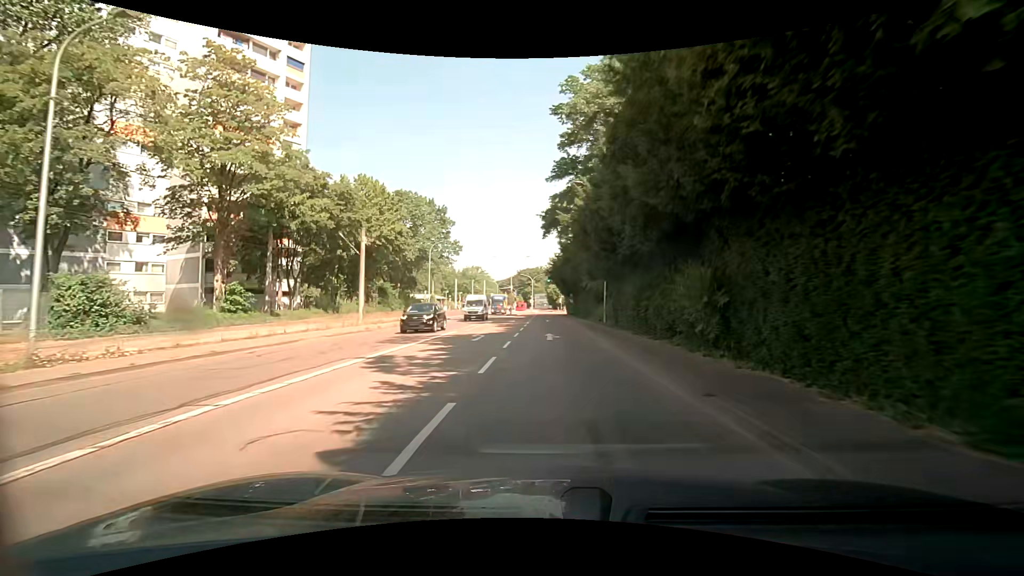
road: secondary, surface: asphalt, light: Day
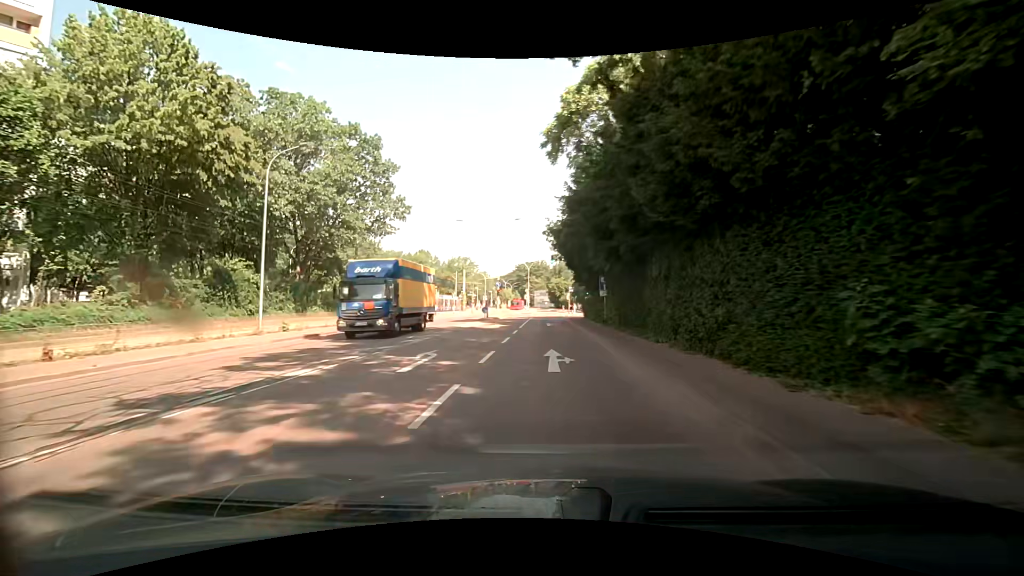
(0.0, +34.5) m; 0°
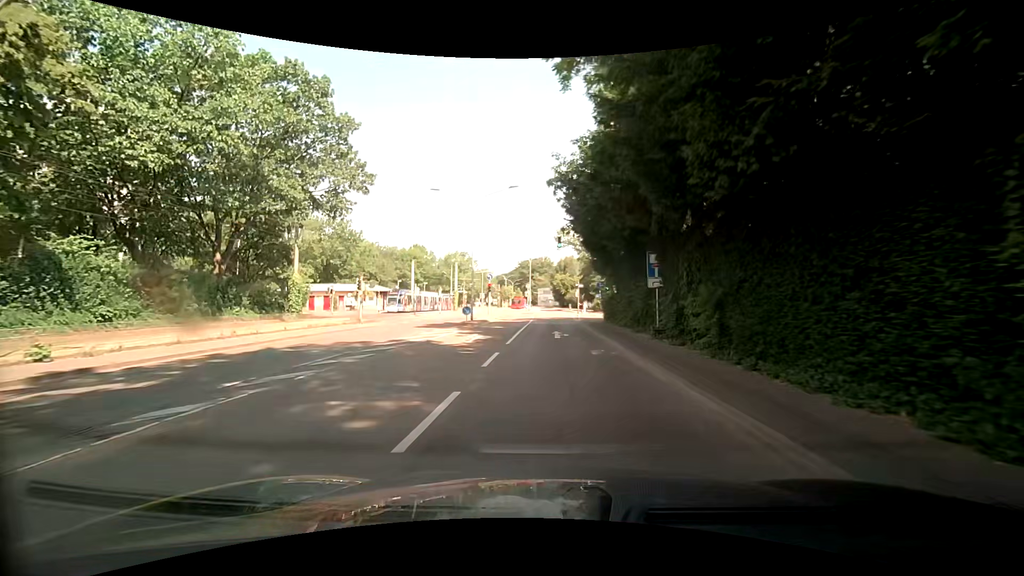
(-0.2, +12.7) m; -1°
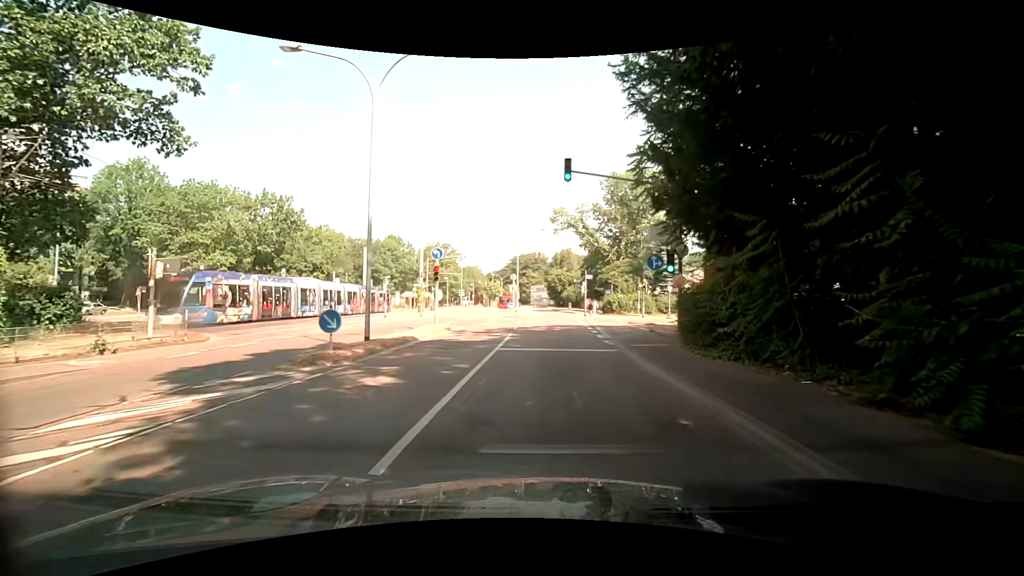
(0.0, +19.9) m; +1°
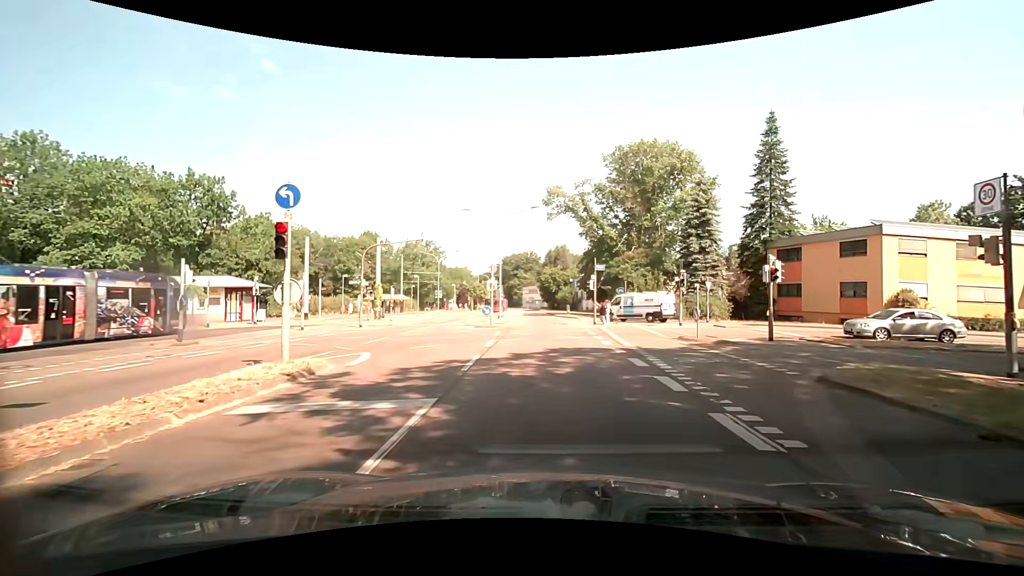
(-0.1, +13.9) m; -1°
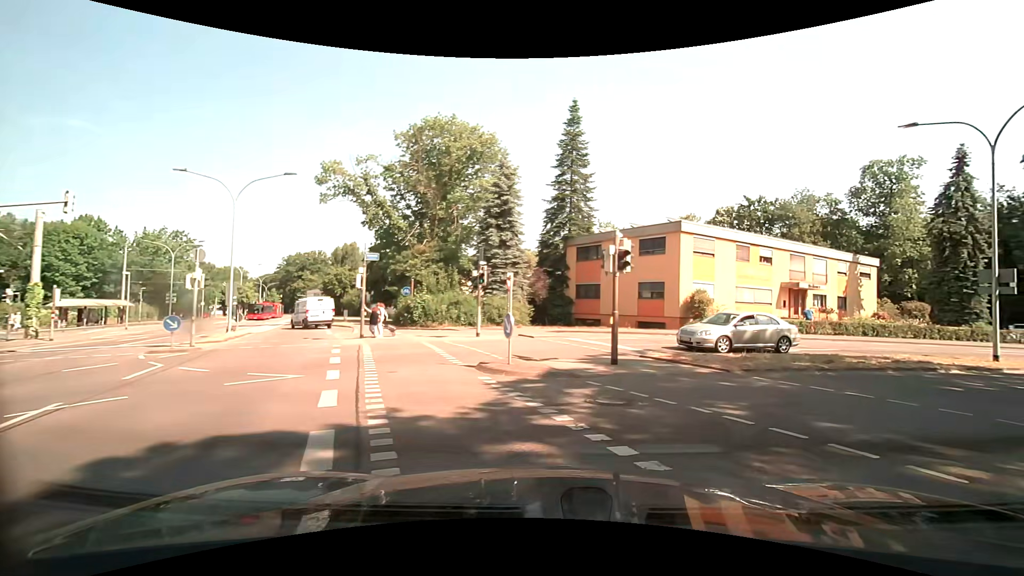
(+1.7, +9.3) m; +23°
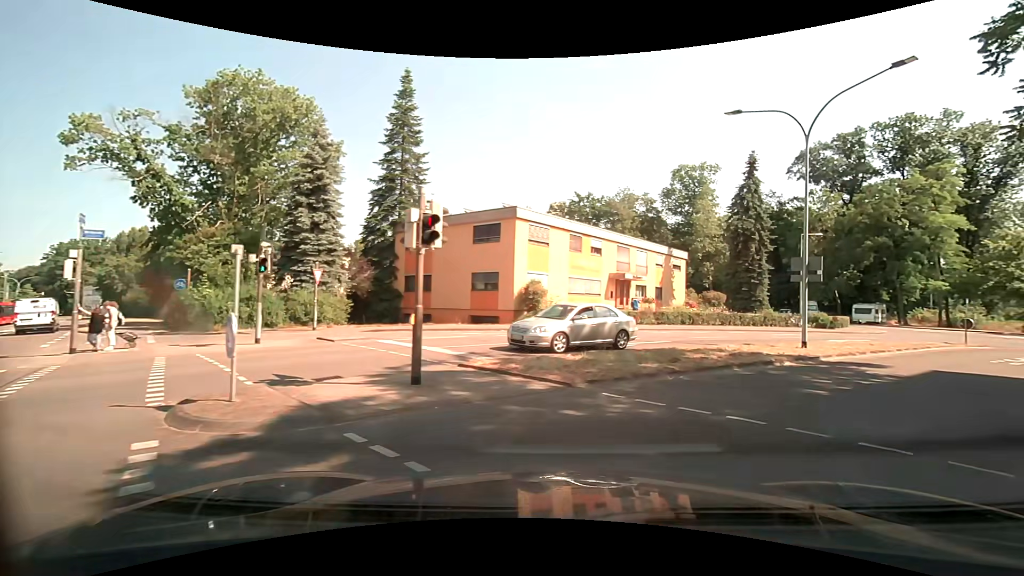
(+0.8, +4.1) m; +18°
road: residential
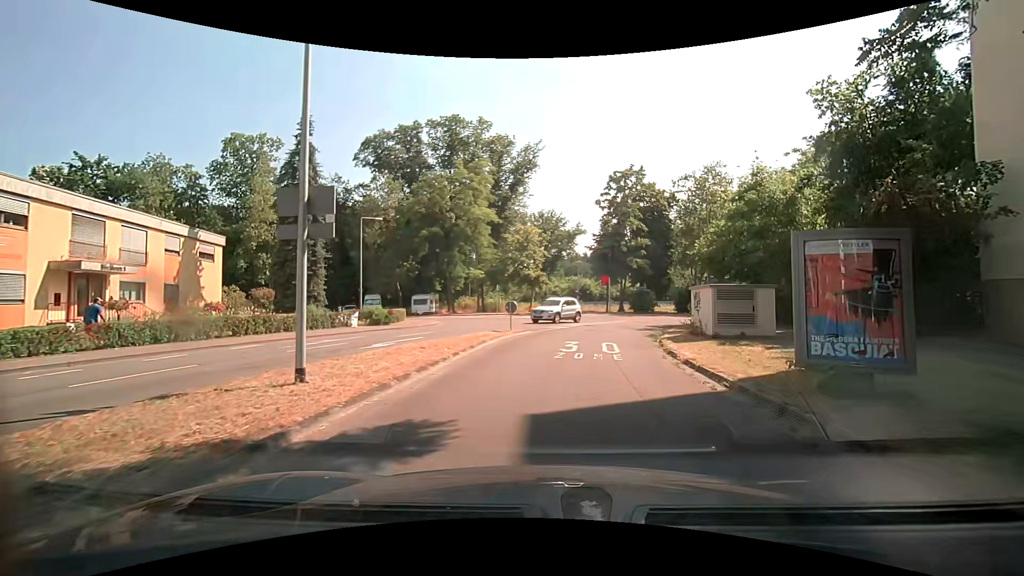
(+5.5, +10.9) m; +46°
